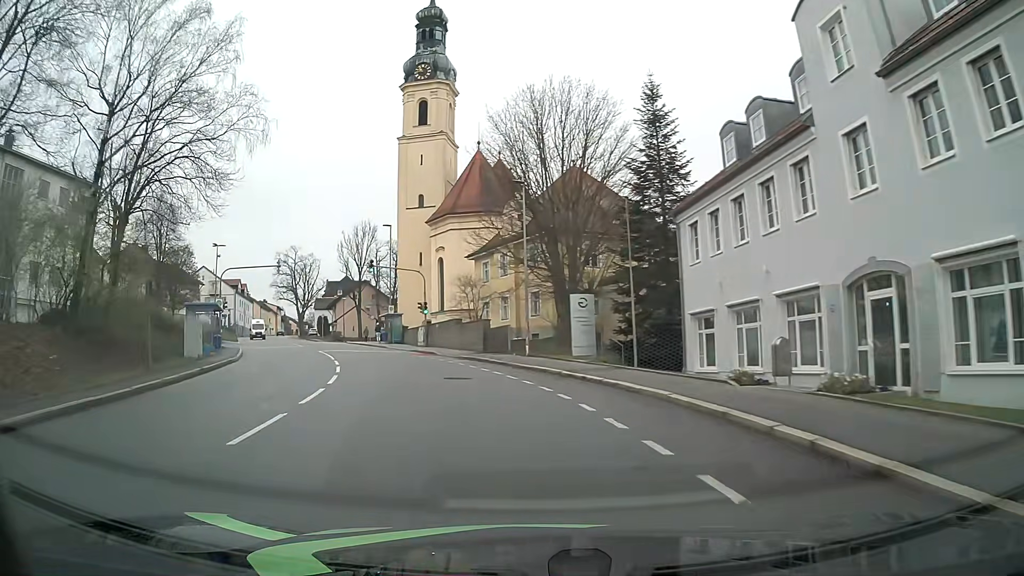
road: tertiary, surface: asphalt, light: Day
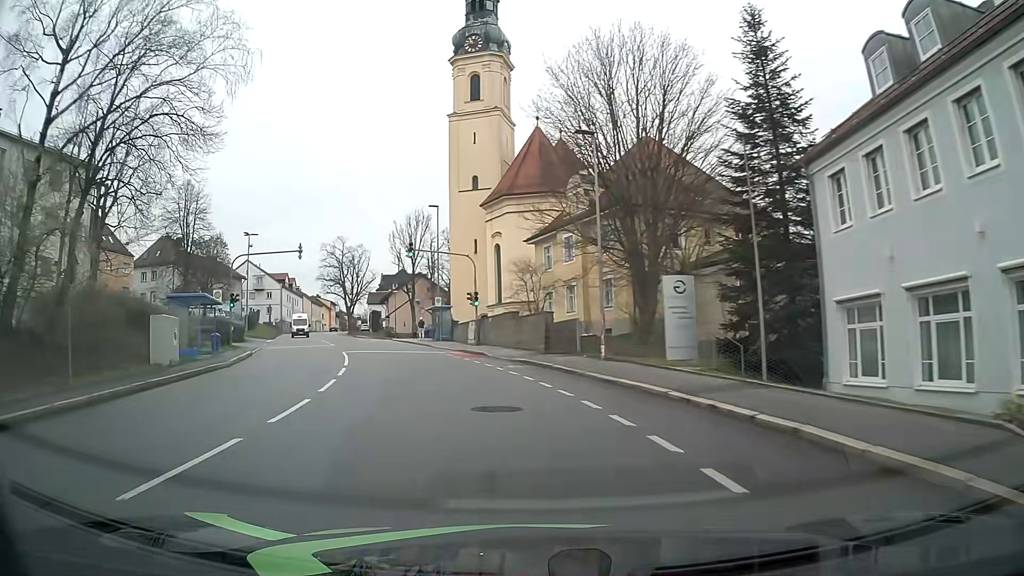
(-0.3, +7.6) m; -5°
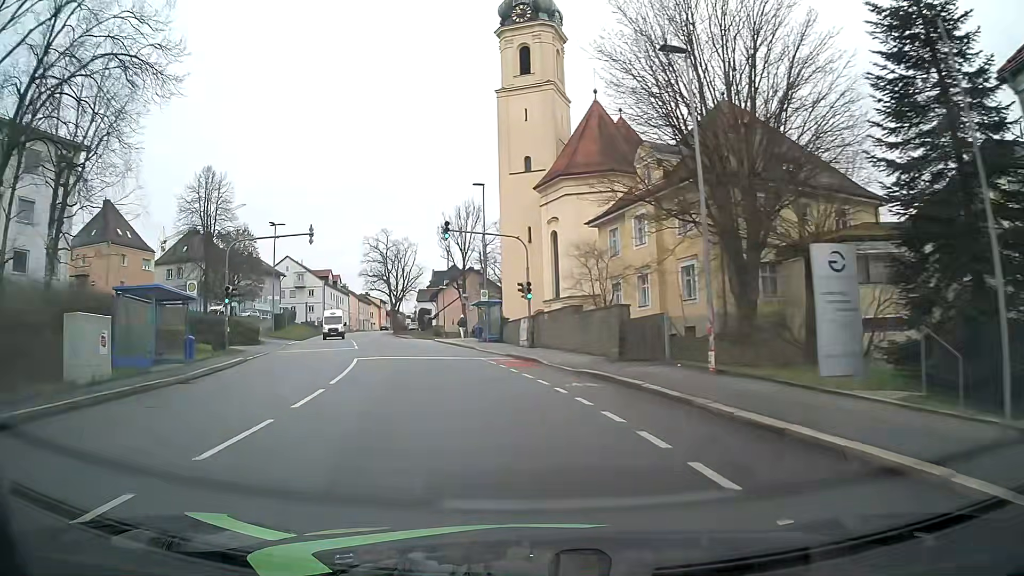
(-0.4, +7.6) m; -5°
